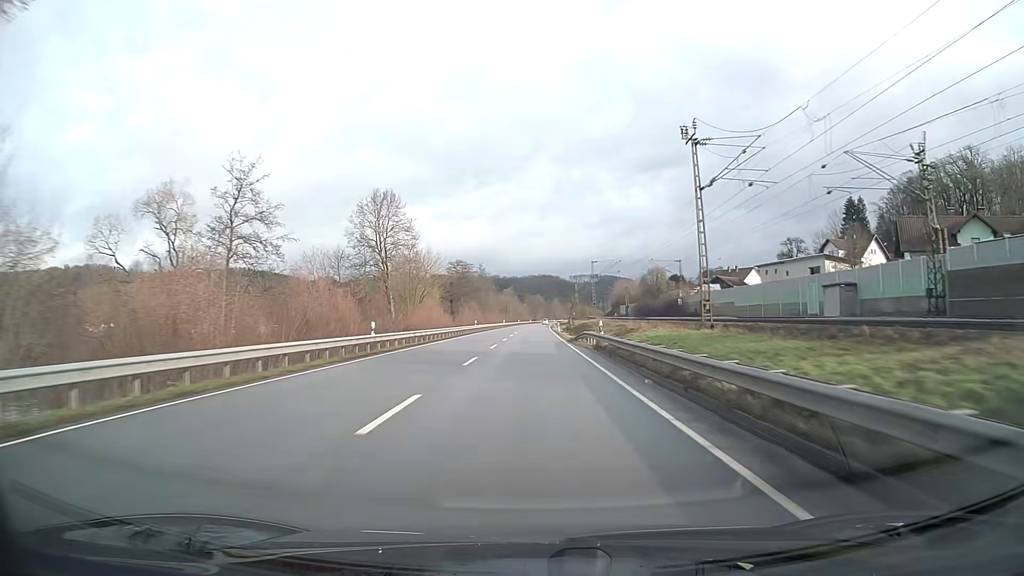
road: primary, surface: asphalt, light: Day
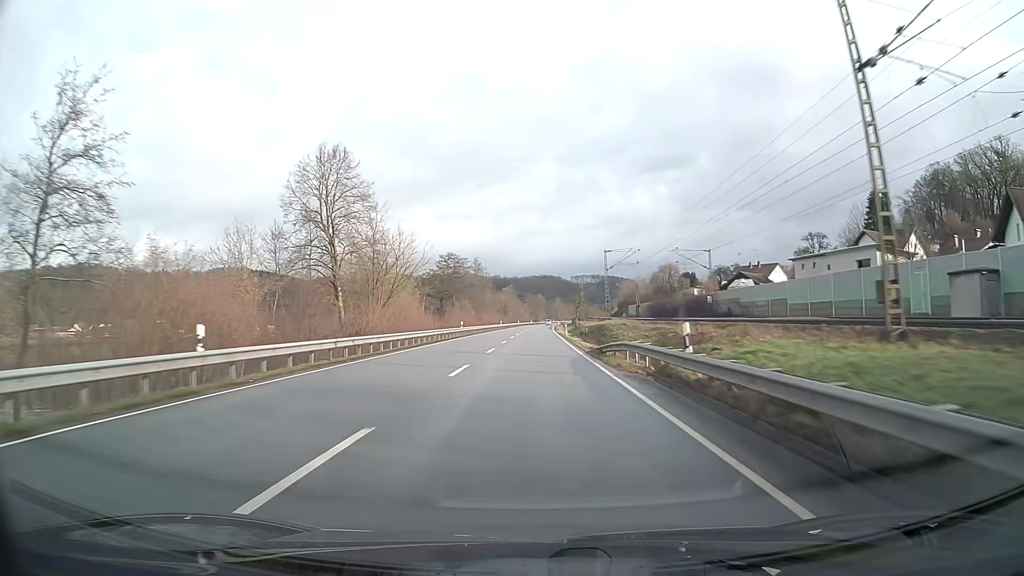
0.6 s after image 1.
(0.0, +15.8) m; 0°
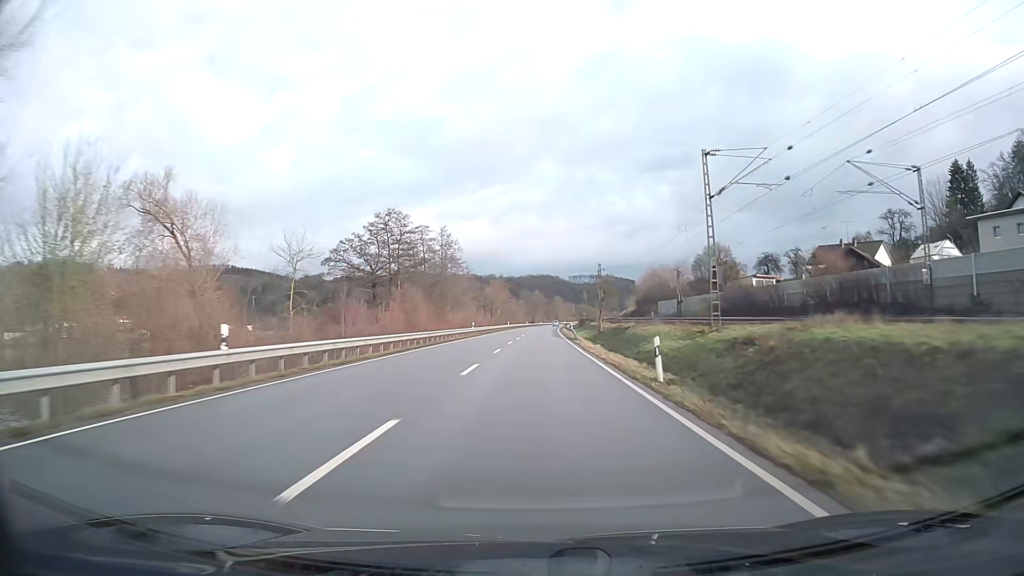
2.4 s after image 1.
(+0.2, +47.5) m; 0°
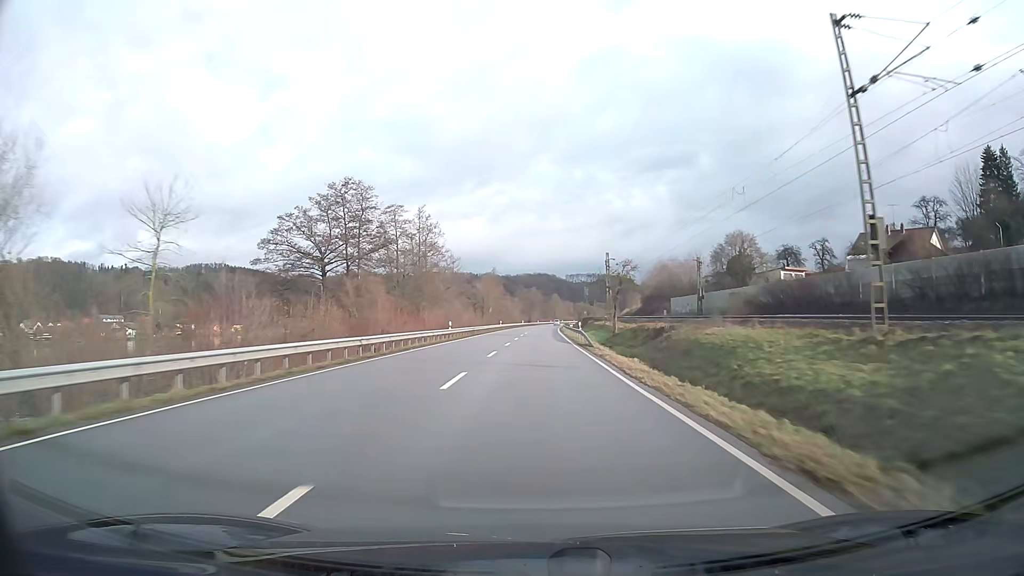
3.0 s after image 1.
(0.0, +15.8) m; 0°
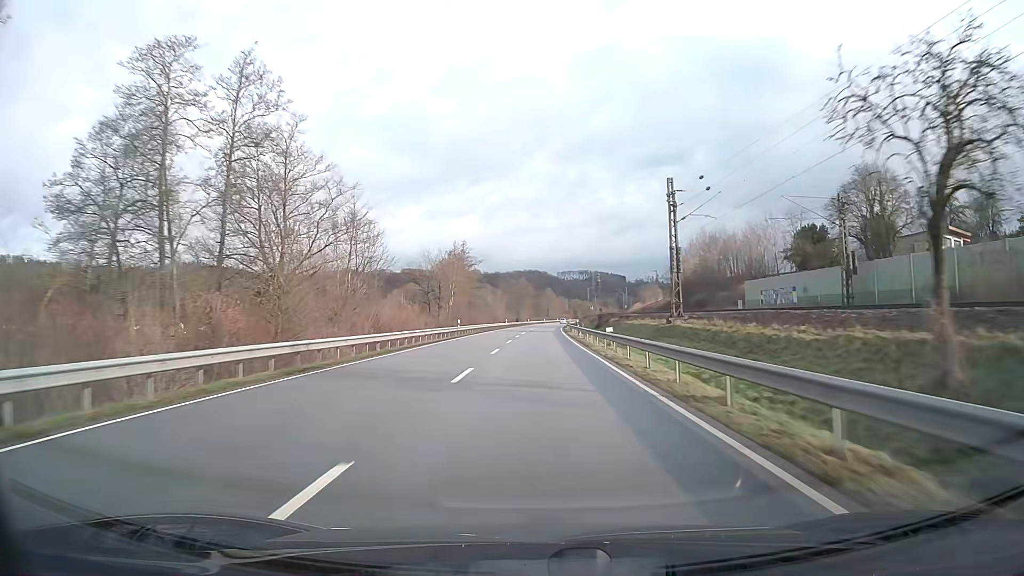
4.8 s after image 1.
(+0.3, +47.6) m; +1°
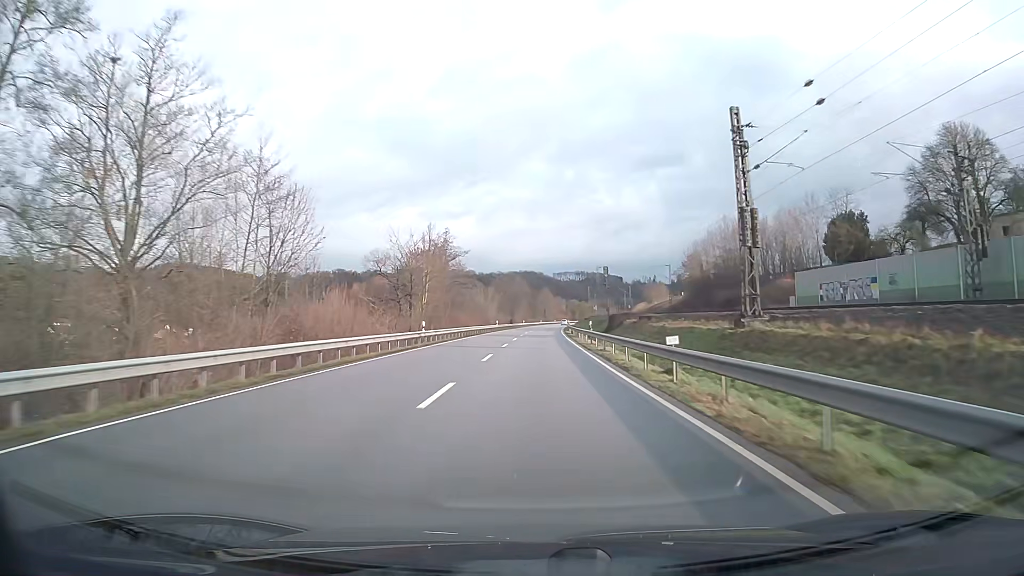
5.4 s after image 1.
(0.0, +15.9) m; 0°
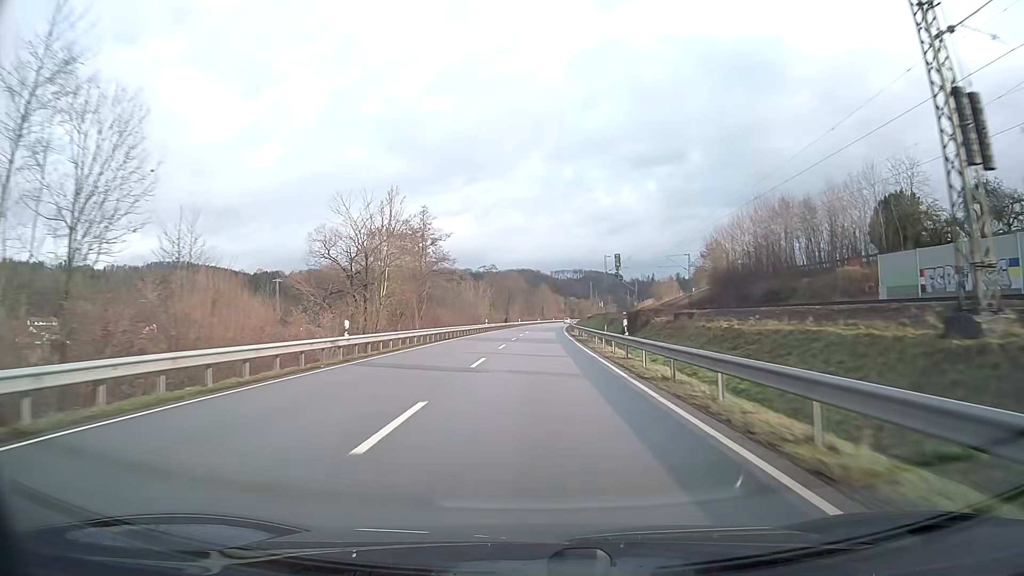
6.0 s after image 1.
(0.0, +15.8) m; 0°
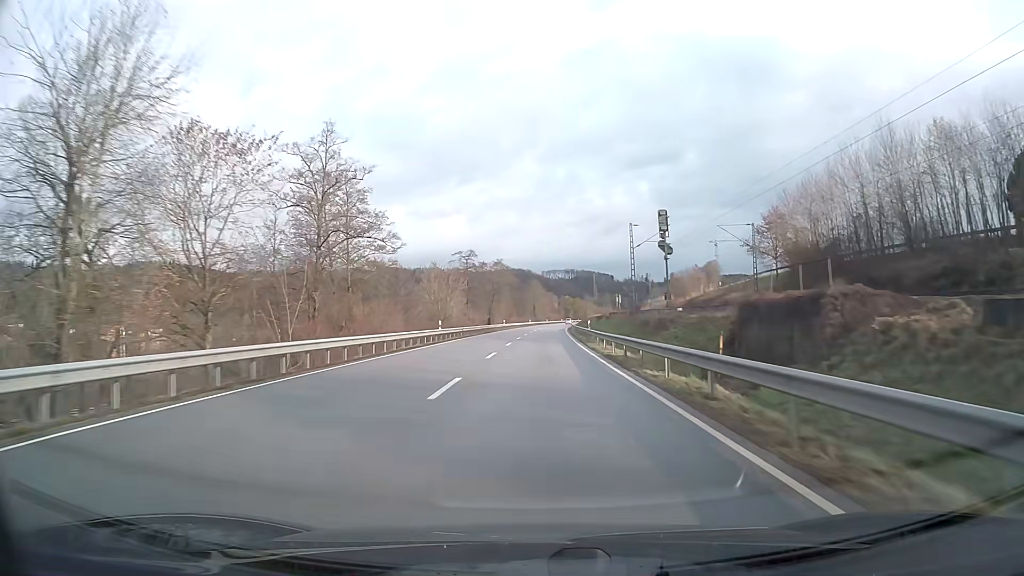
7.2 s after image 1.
(+0.2, +31.7) m; +1°
(0, +10) (0, +20) (0, +30) (0, +40) (+1, +50) (+1, +60) (+1, +70) (+2, +80) (+2, +90) (+3, +100) m
